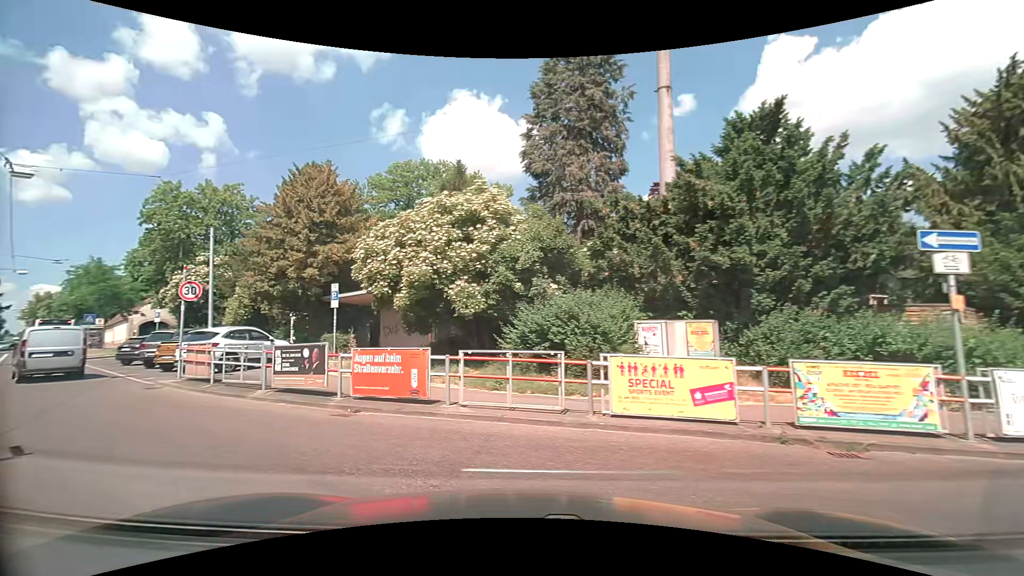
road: tertiary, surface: asphalt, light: Day
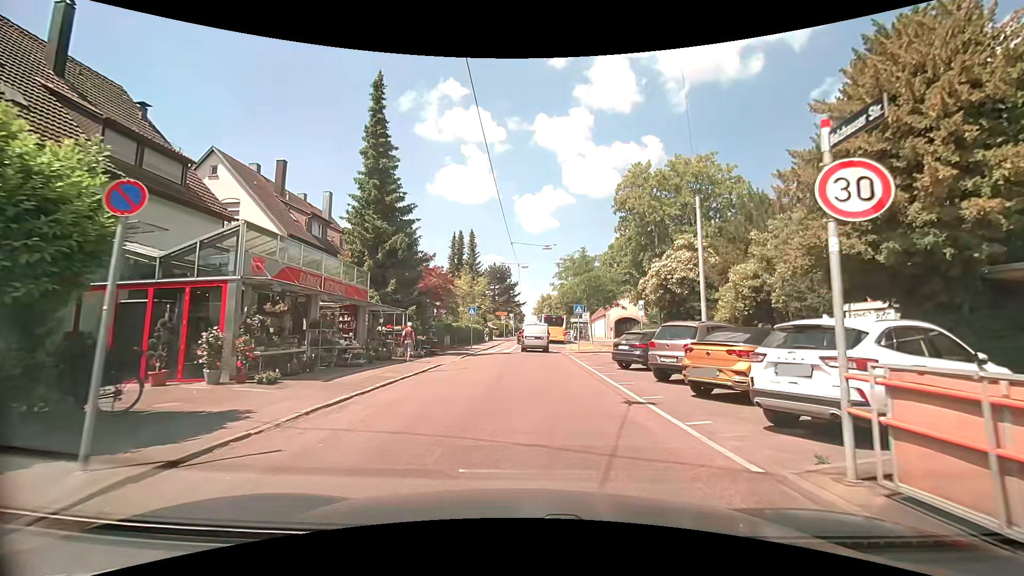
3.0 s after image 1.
(-7.7, +10.1) m; -51°
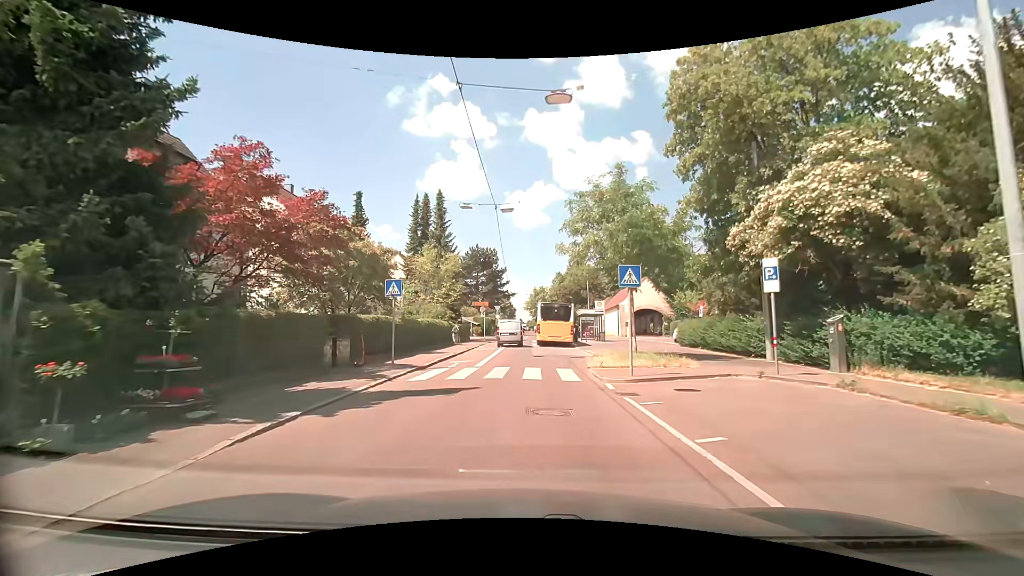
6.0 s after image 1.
(+0.4, +18.7) m; +1°
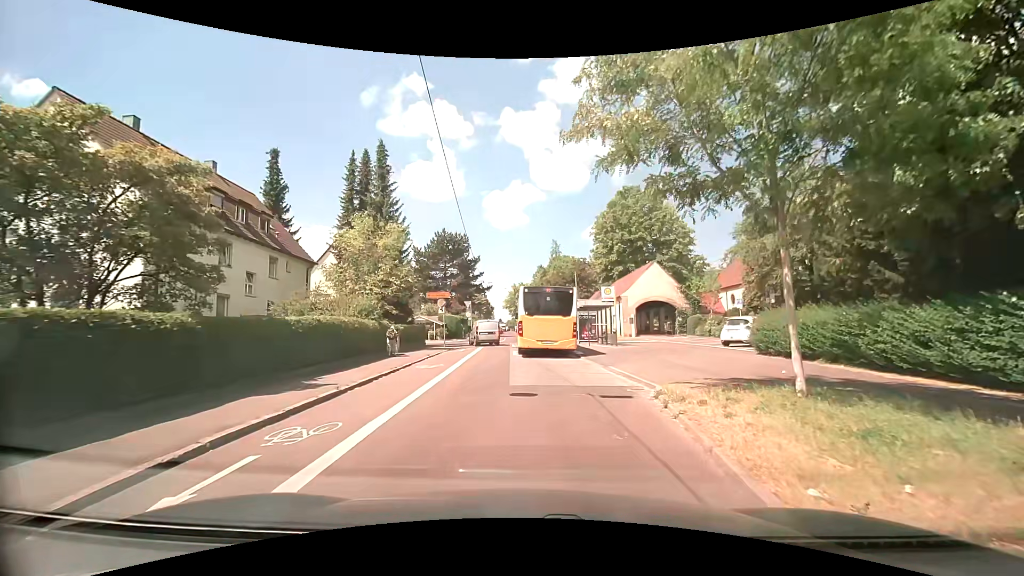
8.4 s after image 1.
(+0.2, +13.4) m; +5°
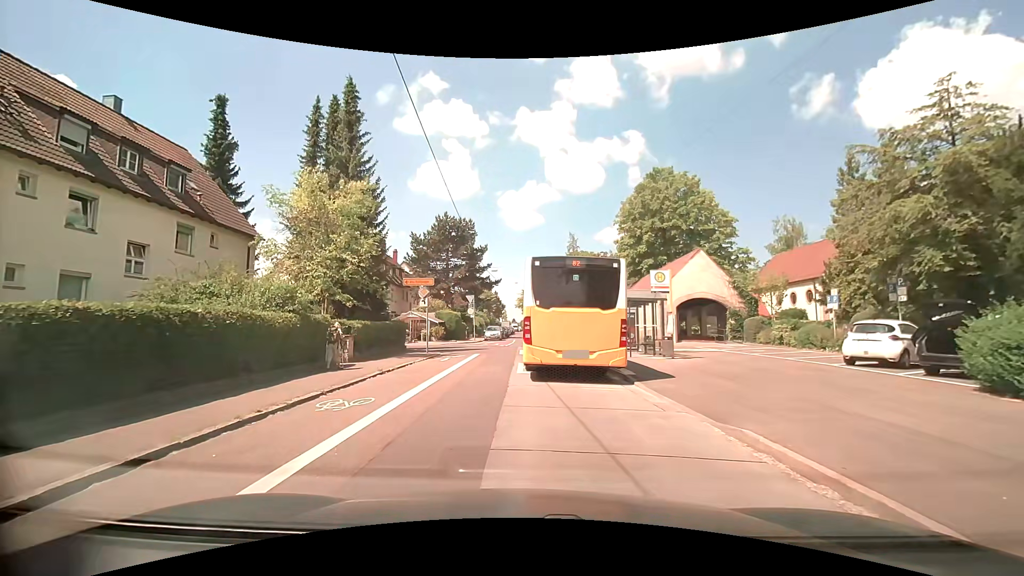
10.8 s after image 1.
(-0.2, +9.0) m; -3°
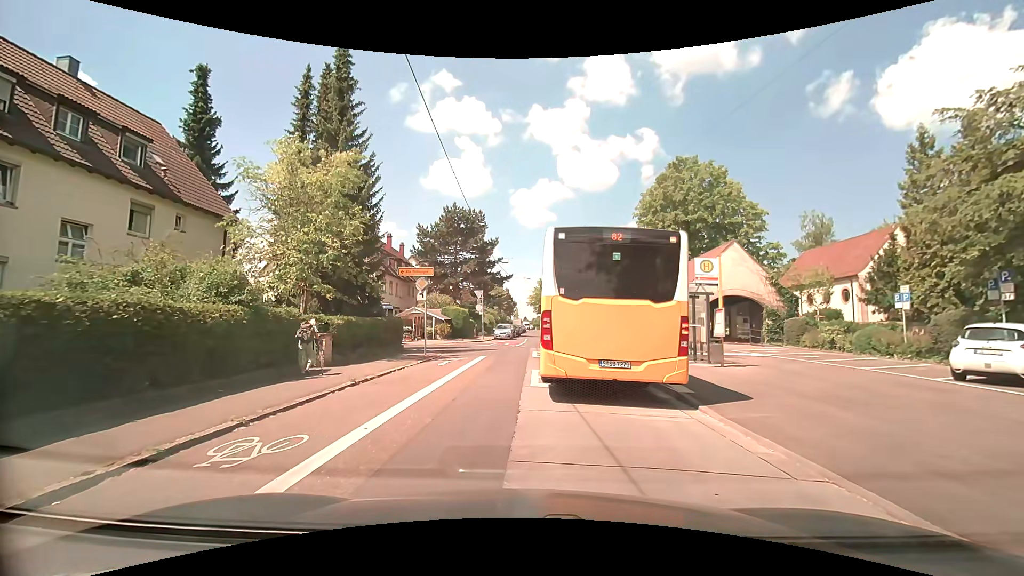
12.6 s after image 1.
(-0.1, +3.4) m; 0°
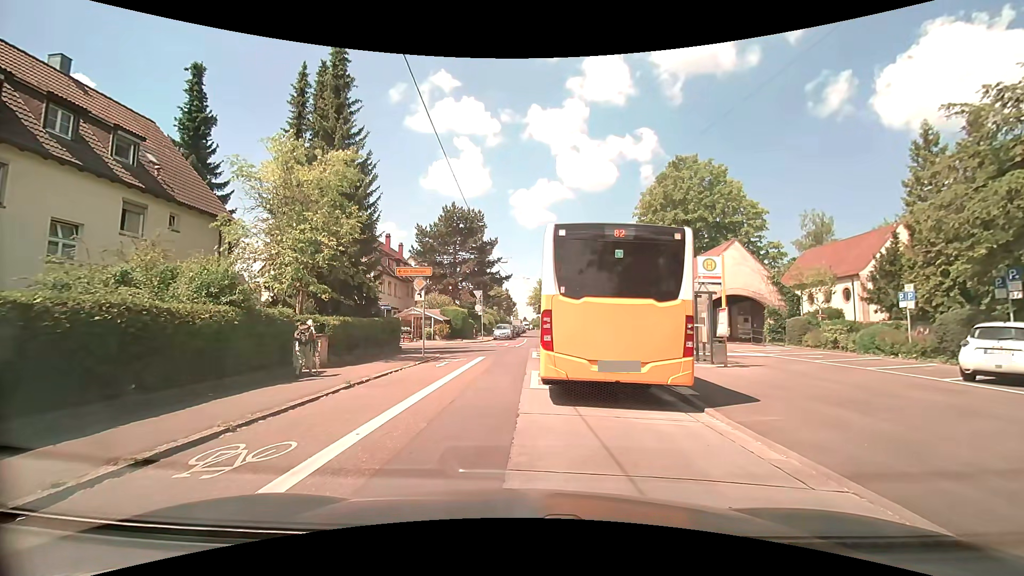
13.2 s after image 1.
(0.0, +0.3) m; 0°
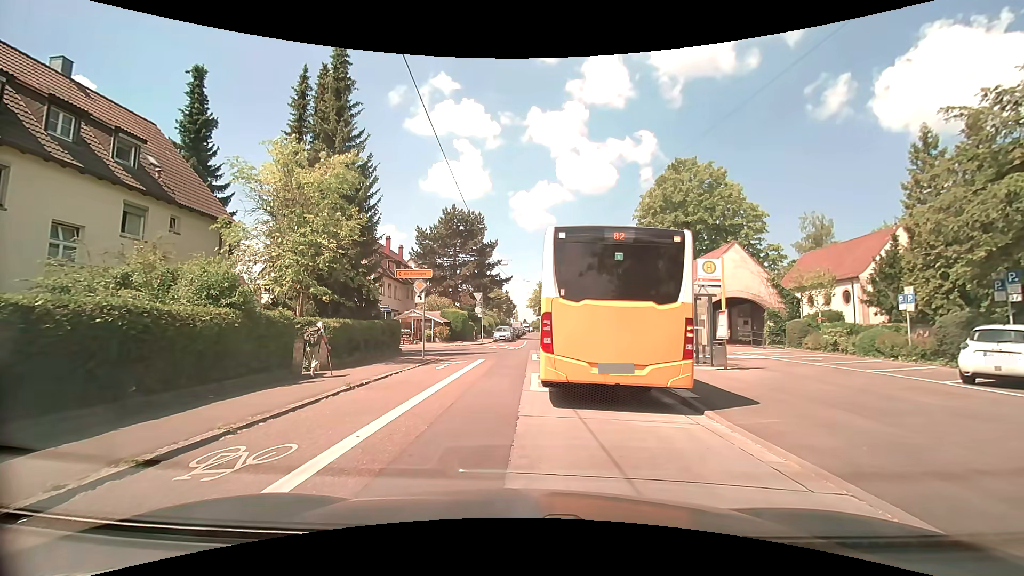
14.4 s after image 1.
(0.0, +0.1) m; 0°
